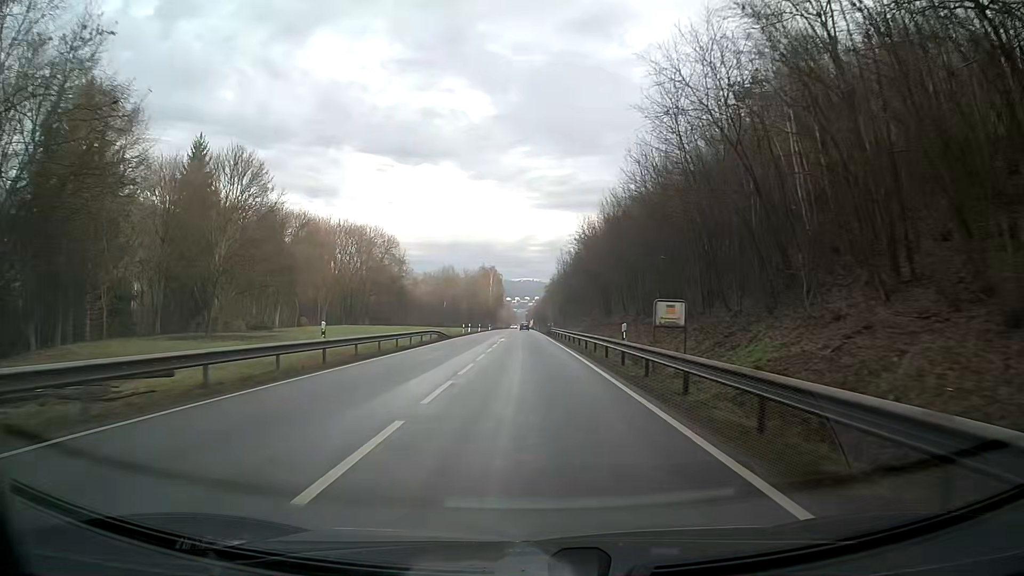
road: primary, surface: asphalt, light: Day
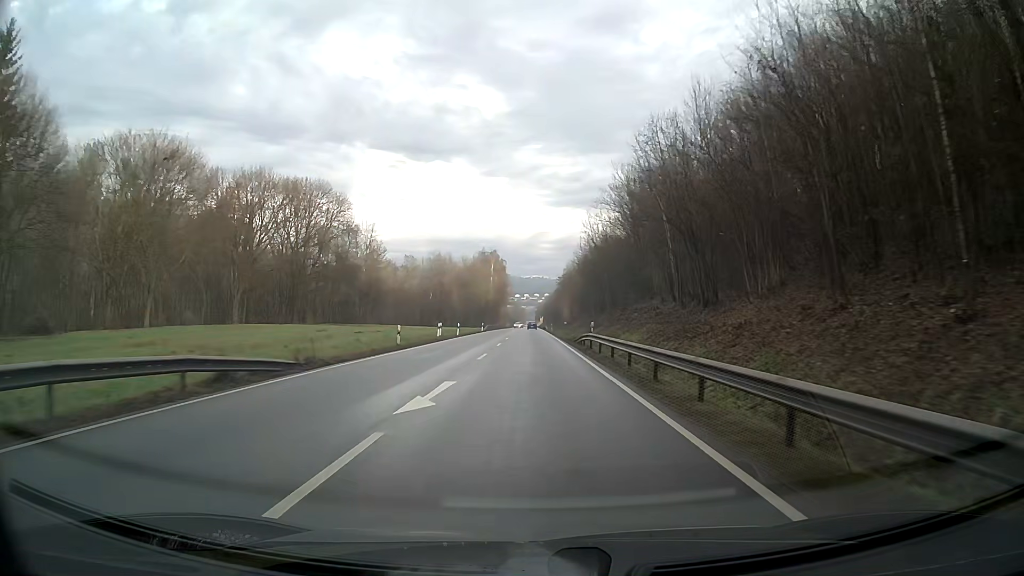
(-0.3, +37.2) m; -1°
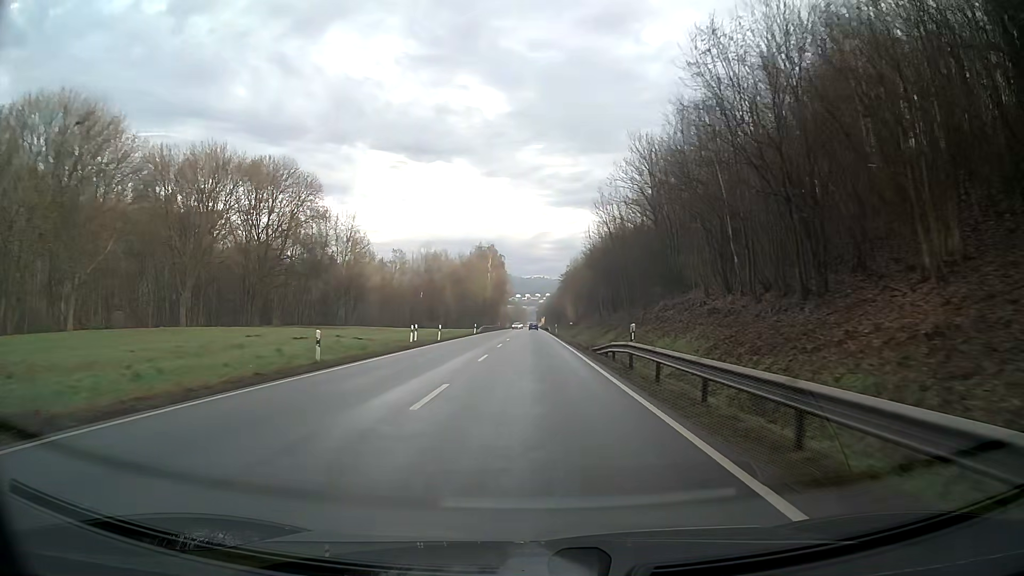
(0.0, +12.4) m; 0°
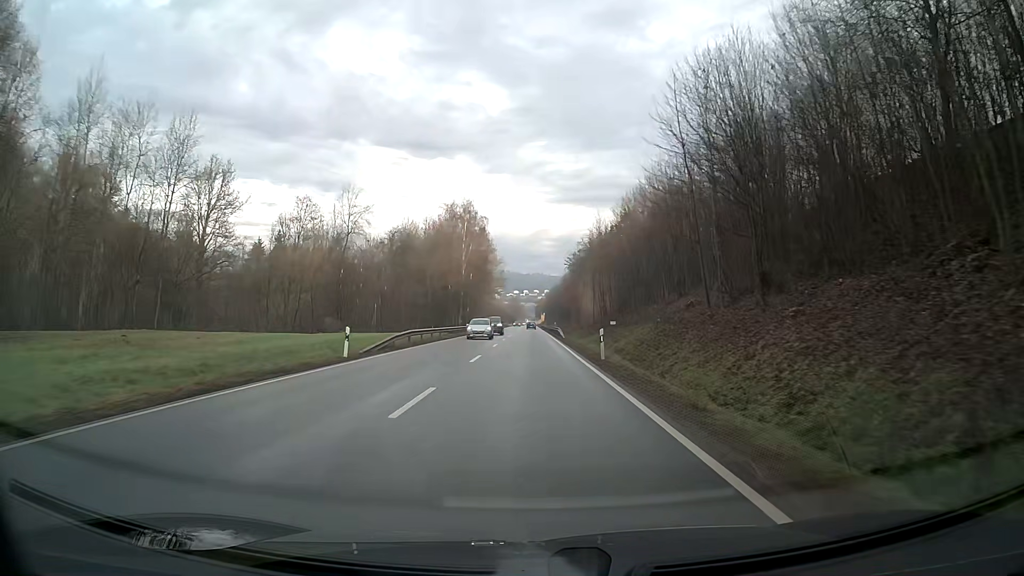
(+0.1, +49.6) m; 0°
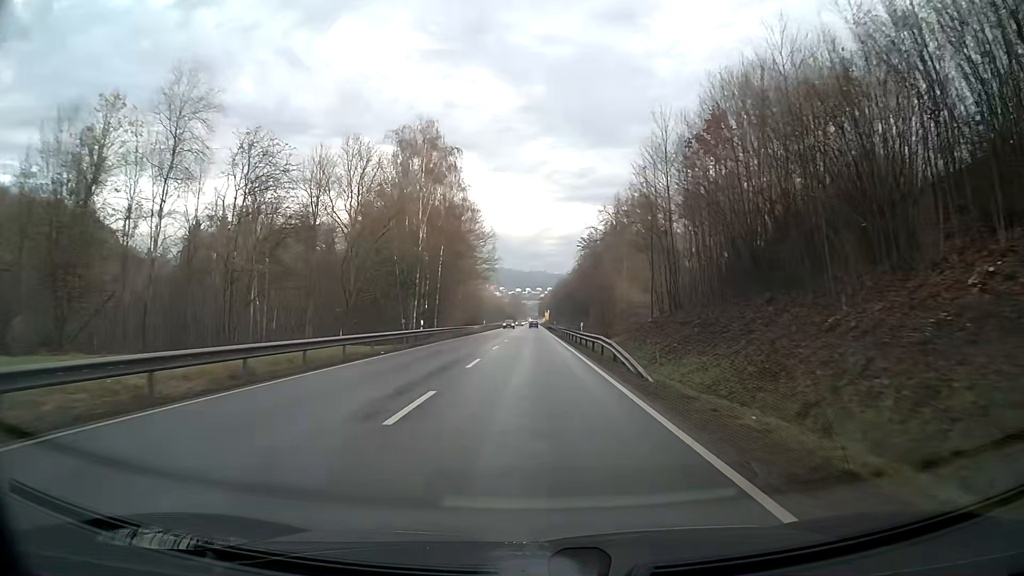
(-0.1, +37.2) m; 0°
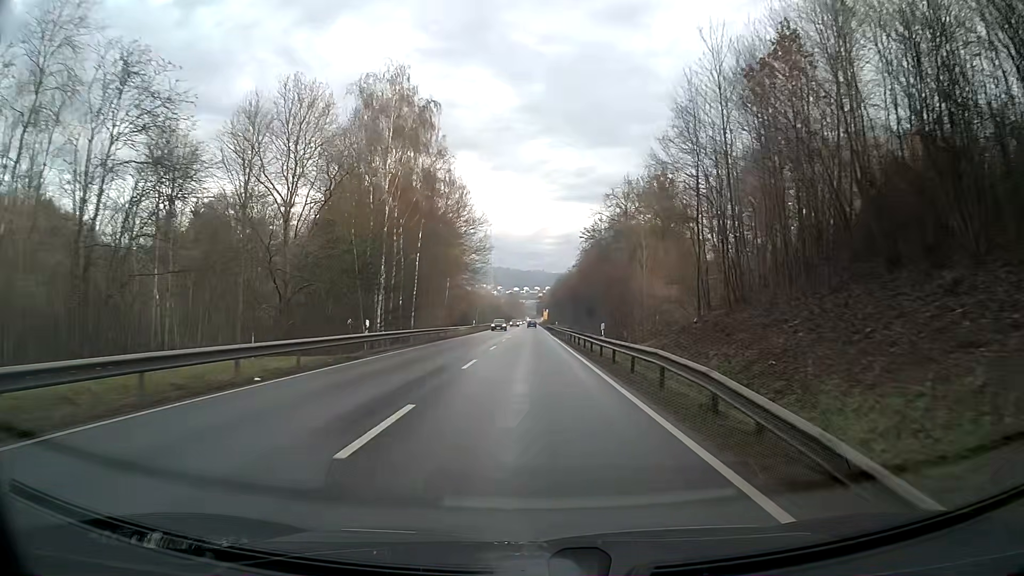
(0.0, +12.4) m; 0°
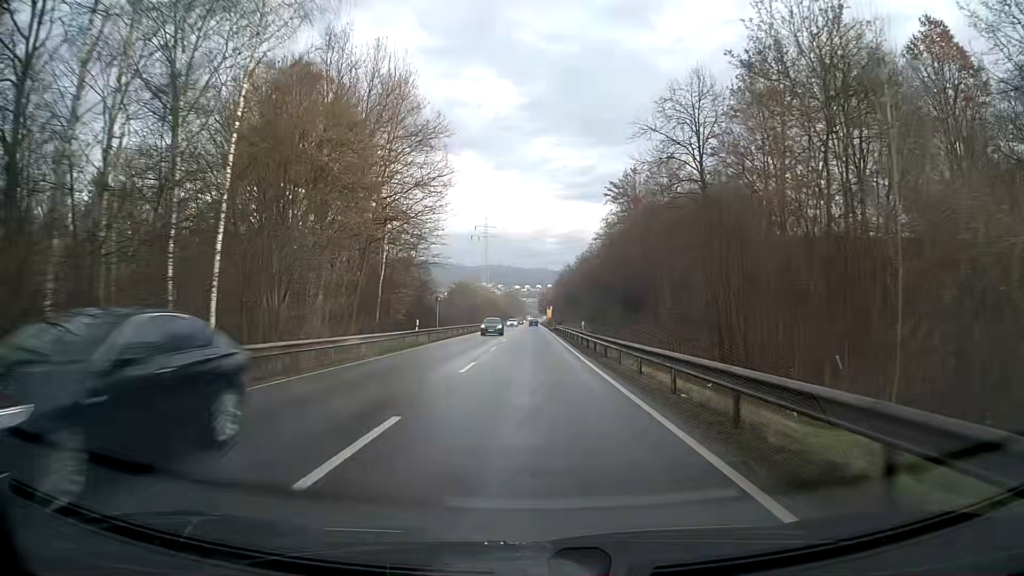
(0.0, +37.2) m; 0°
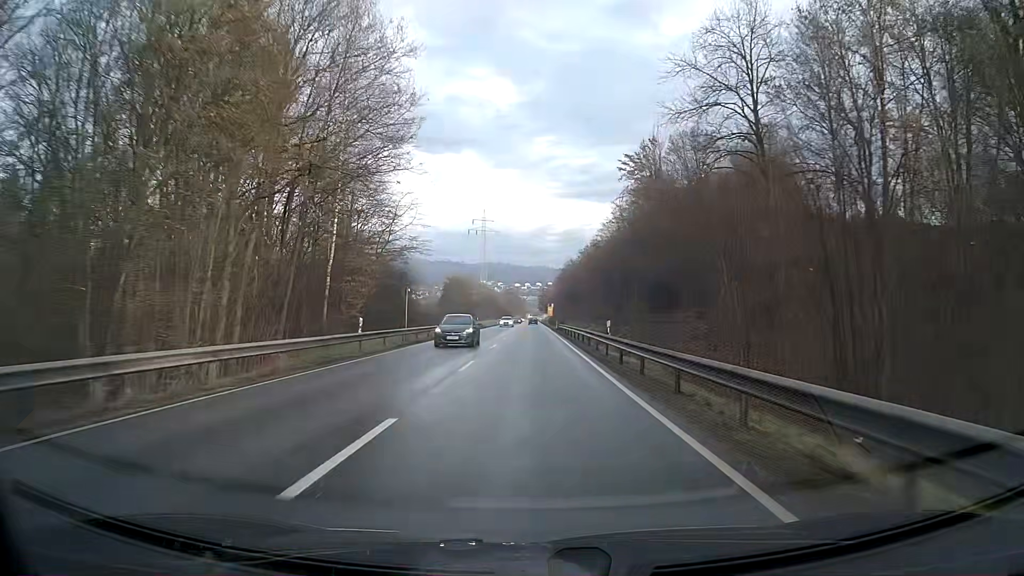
(0.0, +12.4) m; 0°
